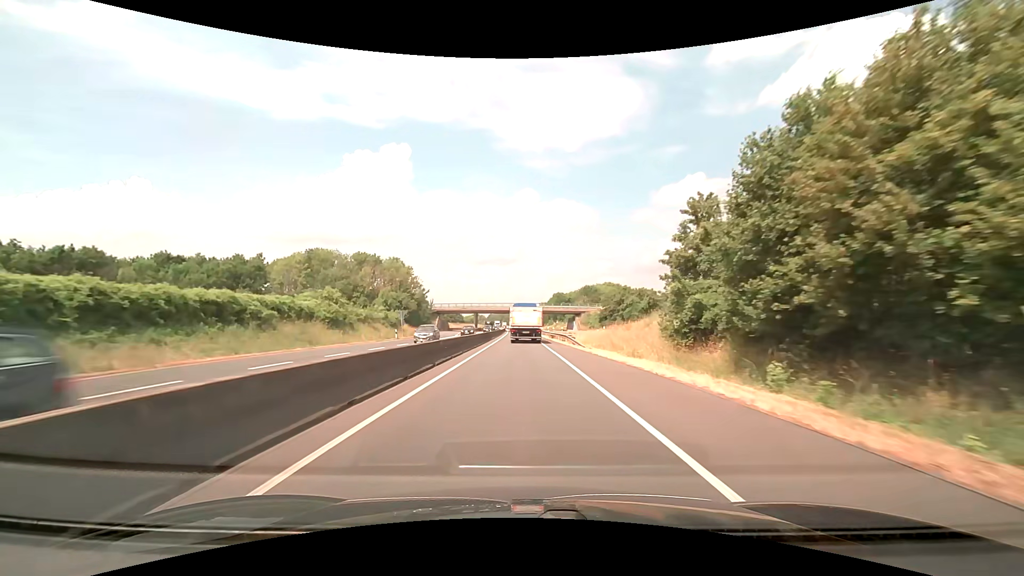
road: trunk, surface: asphalt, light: Day
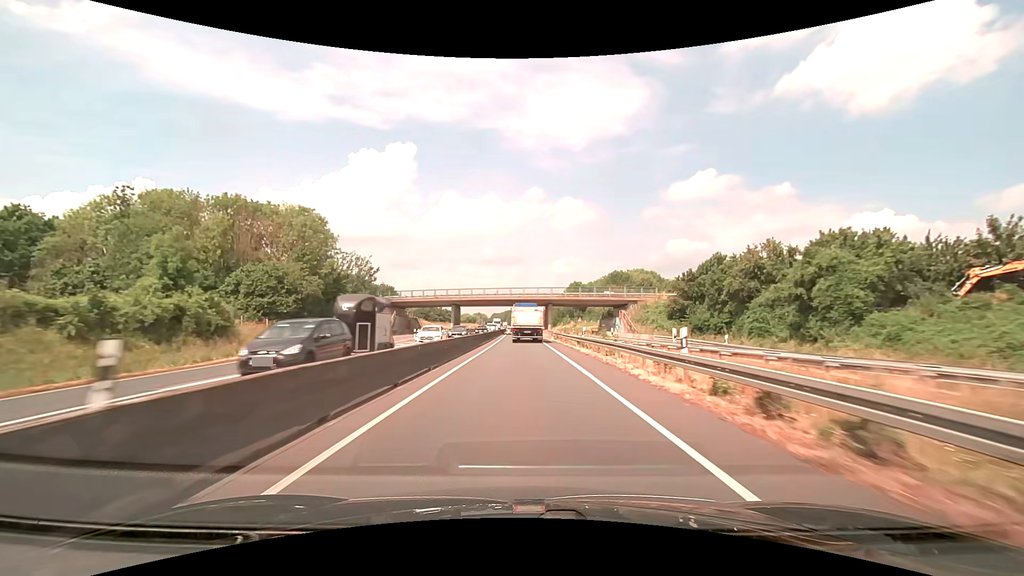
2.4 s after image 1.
(-0.2, +49.8) m; 0°
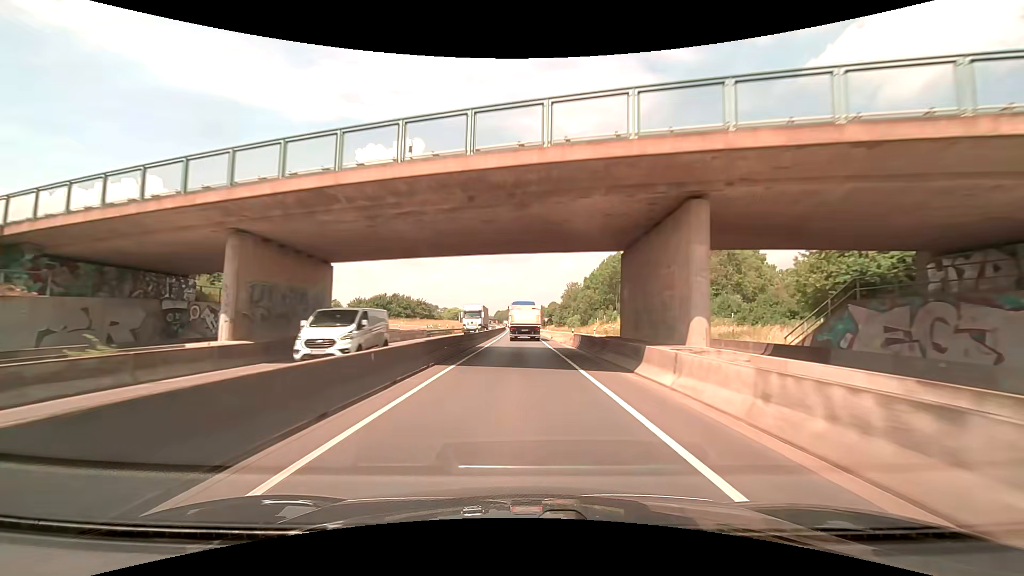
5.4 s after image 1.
(-0.3, +64.2) m; -1°
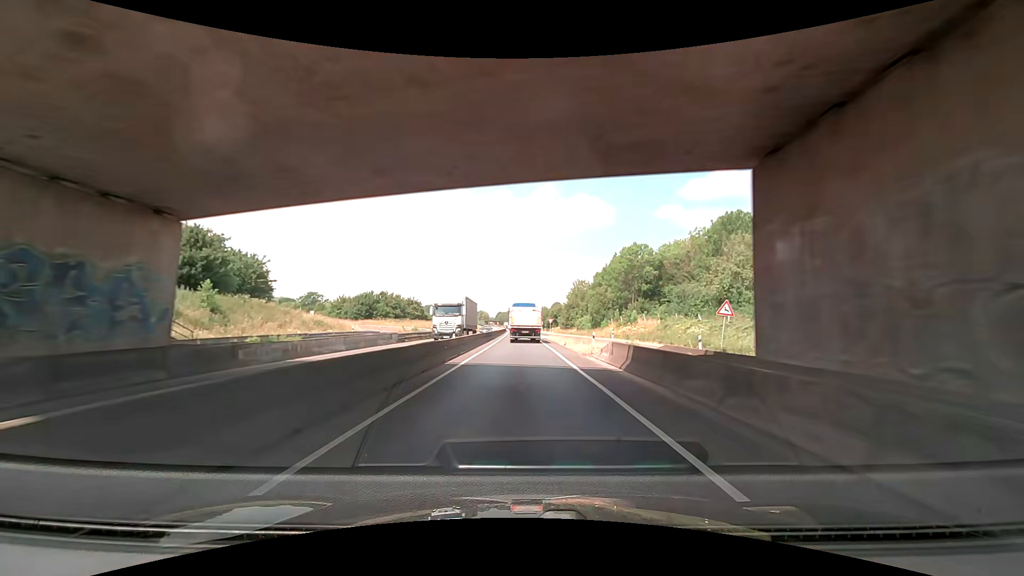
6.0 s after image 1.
(0.0, +13.0) m; 0°
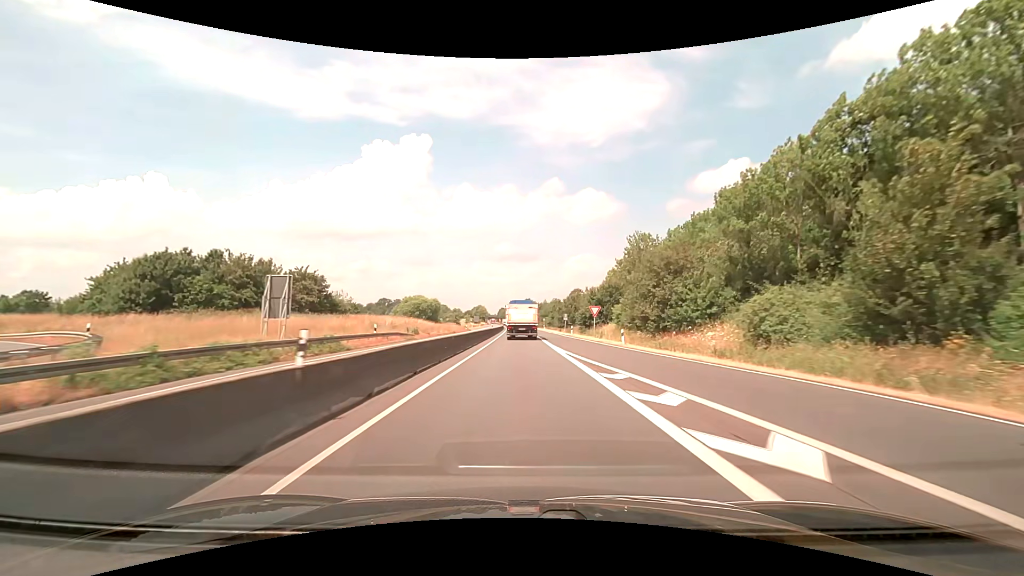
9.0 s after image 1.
(-0.3, +65.6) m; -1°
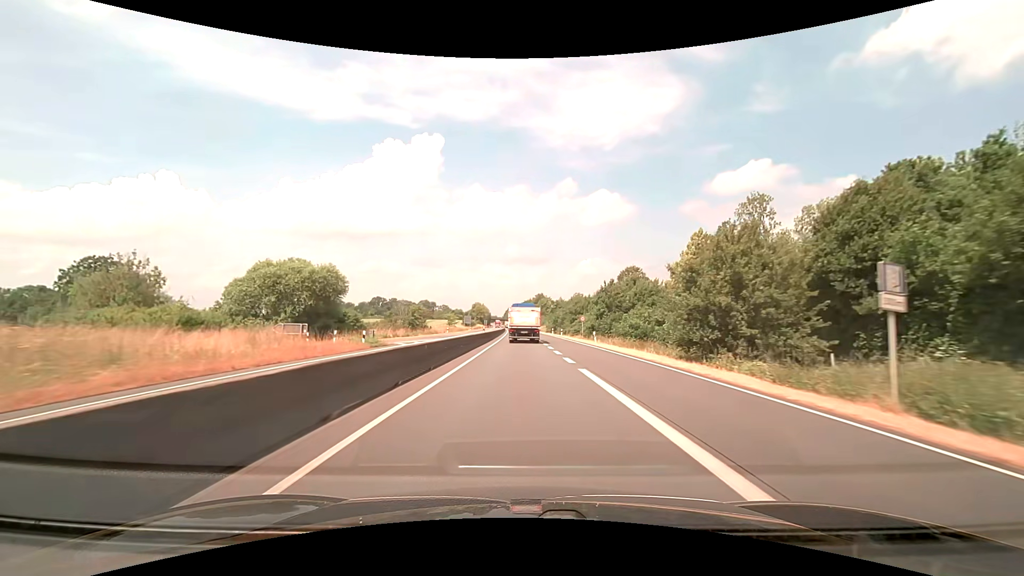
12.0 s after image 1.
(-0.8, +66.6) m; -1°
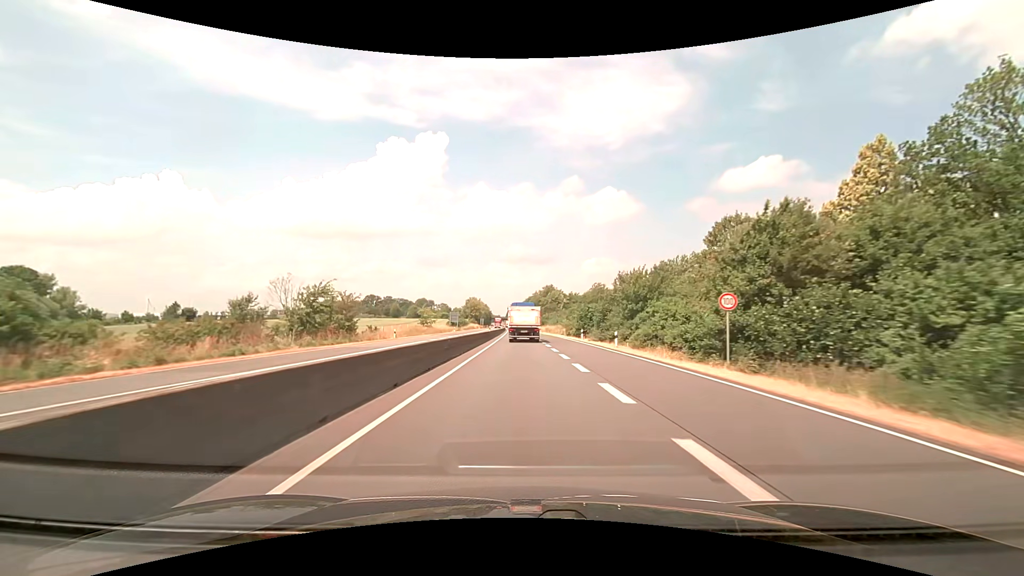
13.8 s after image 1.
(-0.3, +40.3) m; -1°
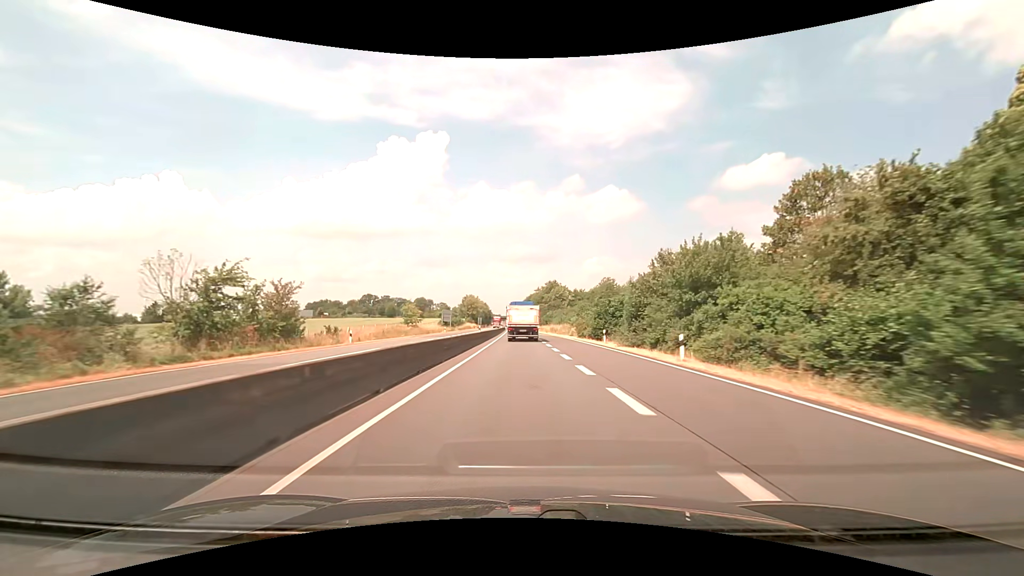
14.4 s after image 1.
(0.0, +13.4) m; 0°
(0, +10) (0, +20) (0, +30) (0, +40) (0, +50) (-1, +60) (-1, +70) (-1, +80) (-1, +90) (-2, +100) m
